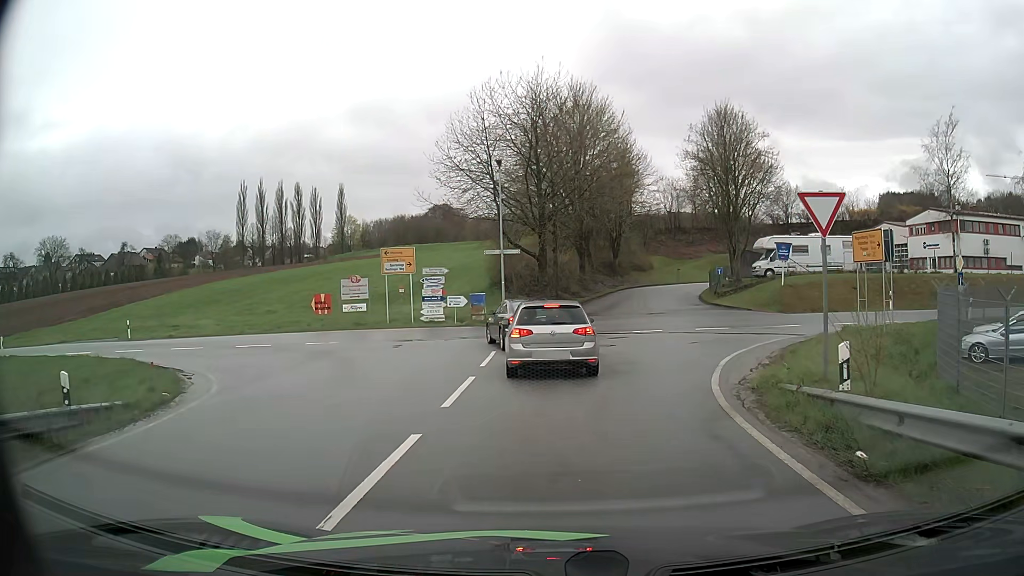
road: unclassified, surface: asphalt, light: Day
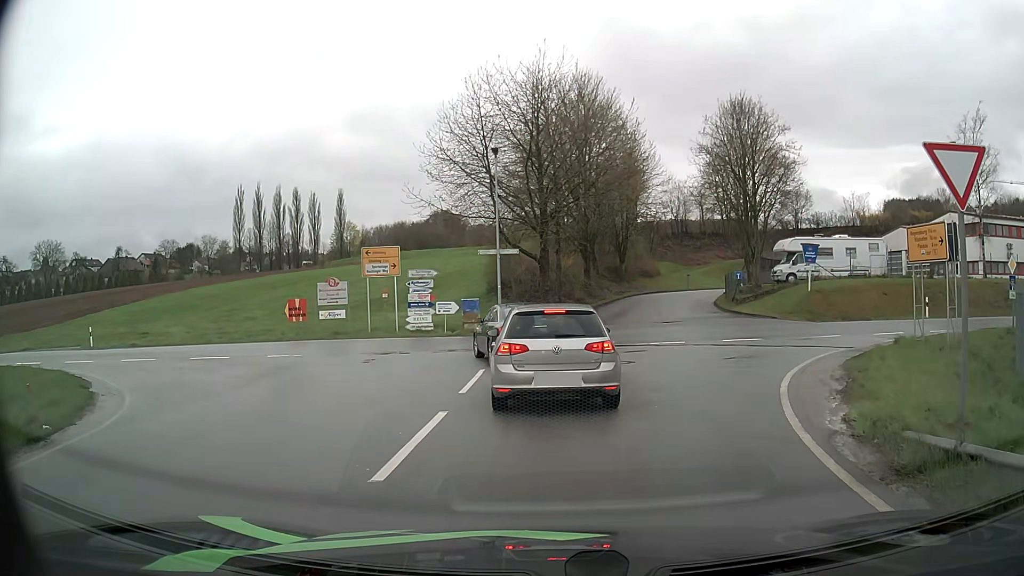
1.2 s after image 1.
(0.0, +3.8) m; 0°
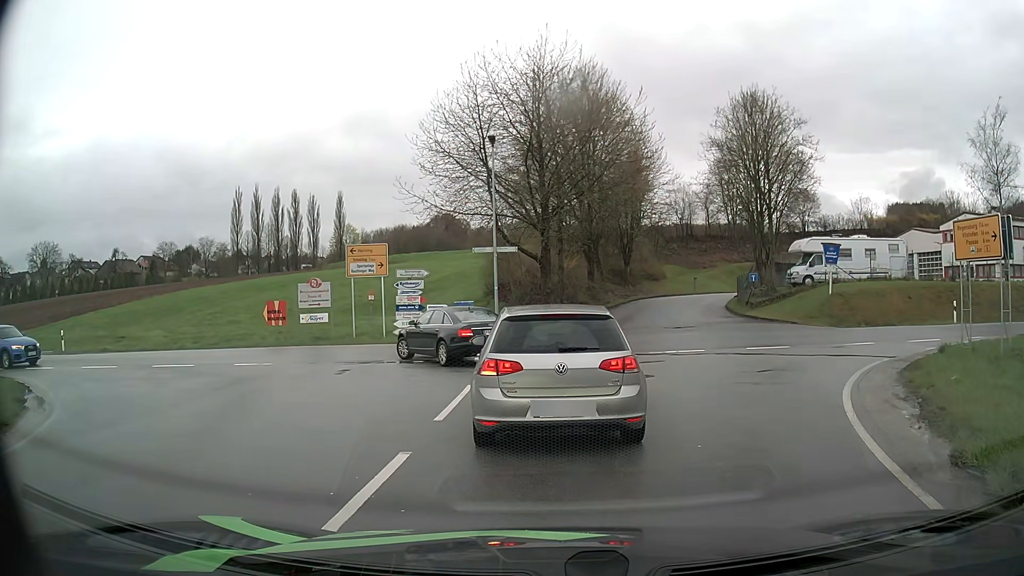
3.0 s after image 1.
(0.0, +2.5) m; 0°
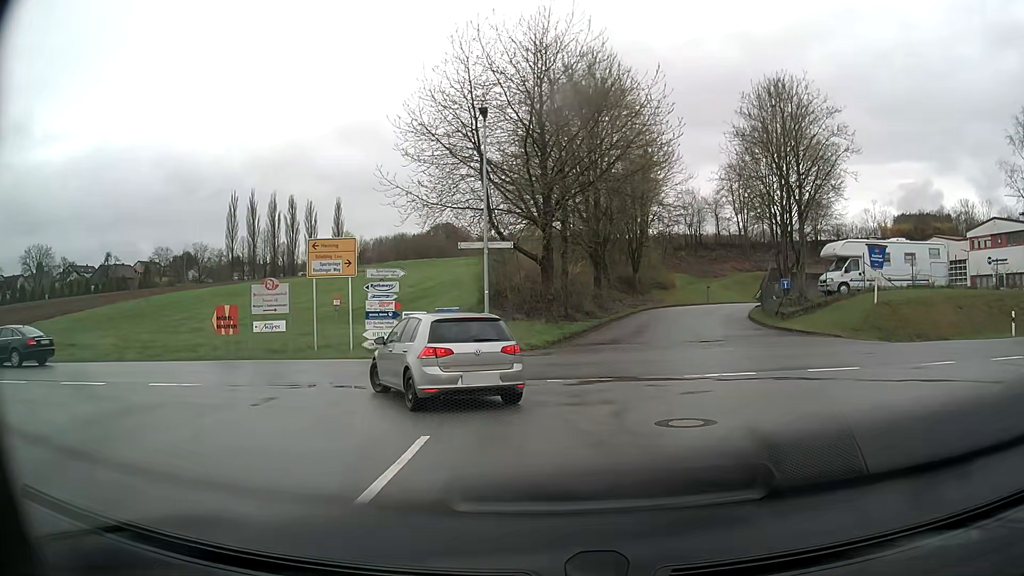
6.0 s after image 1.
(0.0, +5.1) m; +1°
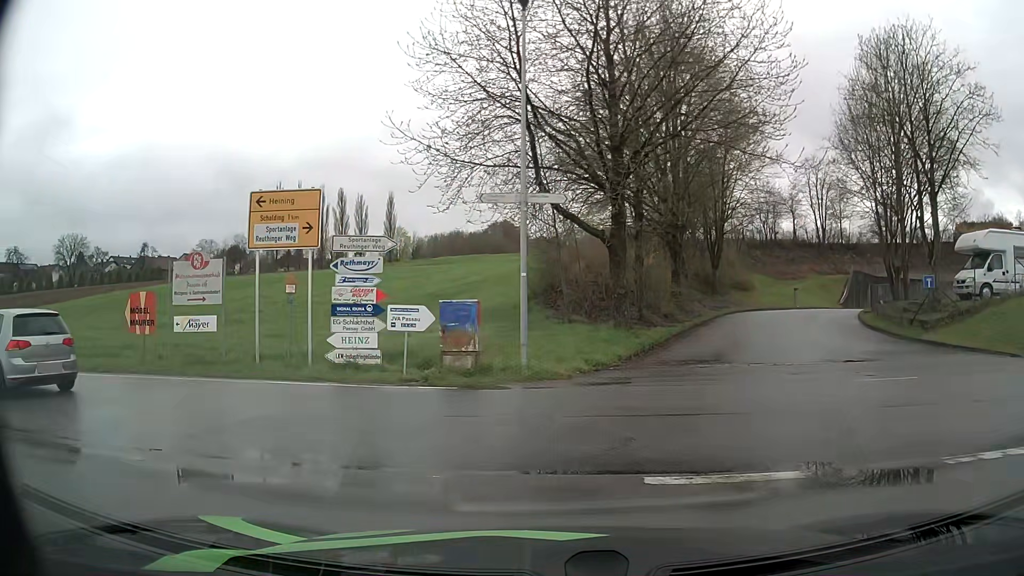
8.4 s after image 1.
(-0.3, +8.5) m; -6°
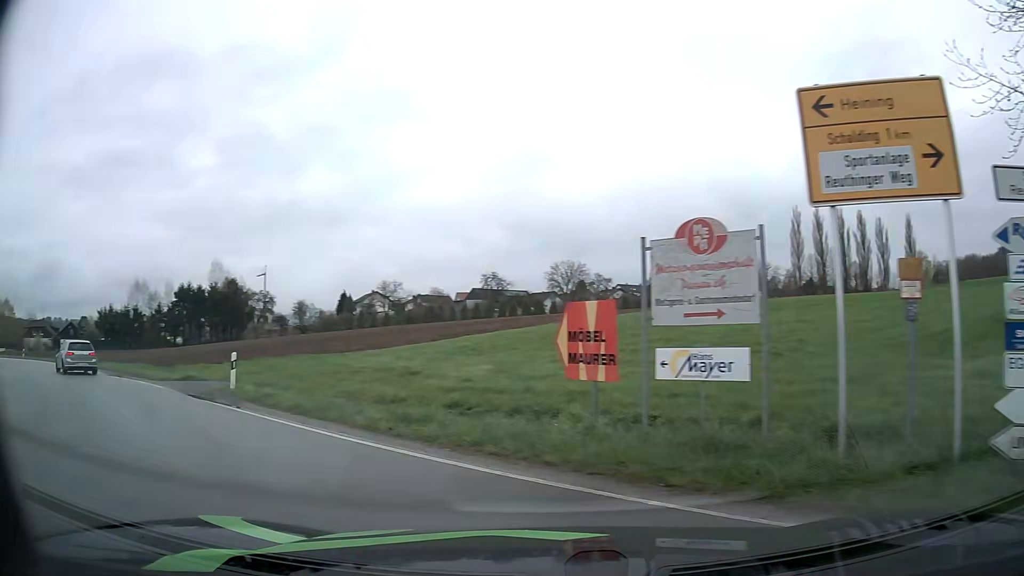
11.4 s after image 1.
(-2.8, +8.0) m; -45°
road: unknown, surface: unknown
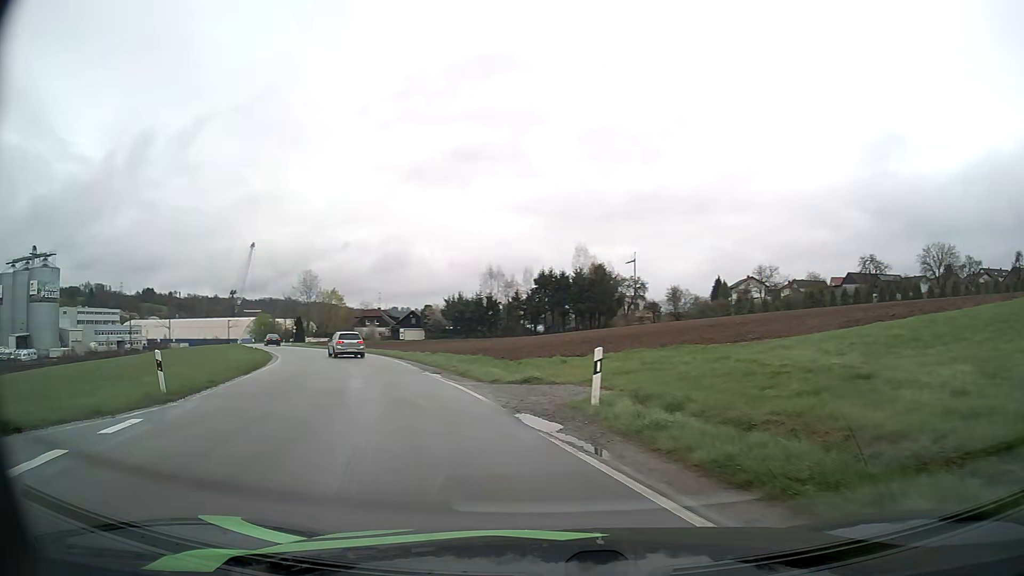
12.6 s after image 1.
(-1.9, +6.6) m; -31°
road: unclassified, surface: asphalt
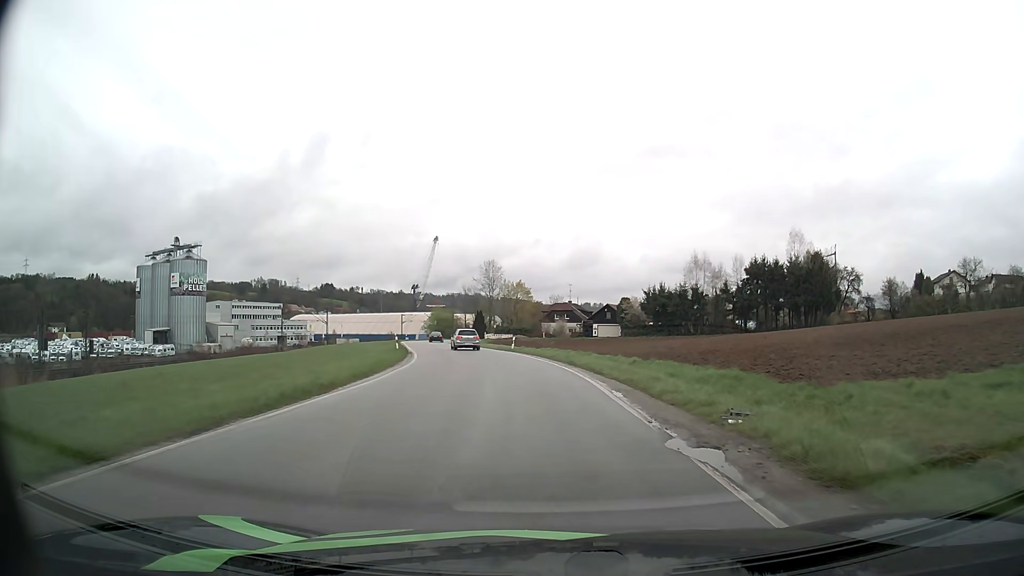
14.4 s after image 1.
(-2.9, +14.8) m; -16°
(0, +10) (-1, +20) (-2, +30) (-4, +40) (-6, +50) (-8, +59) (-10, +69) (-12, +79) (-14, +89) (-15, +99) m
